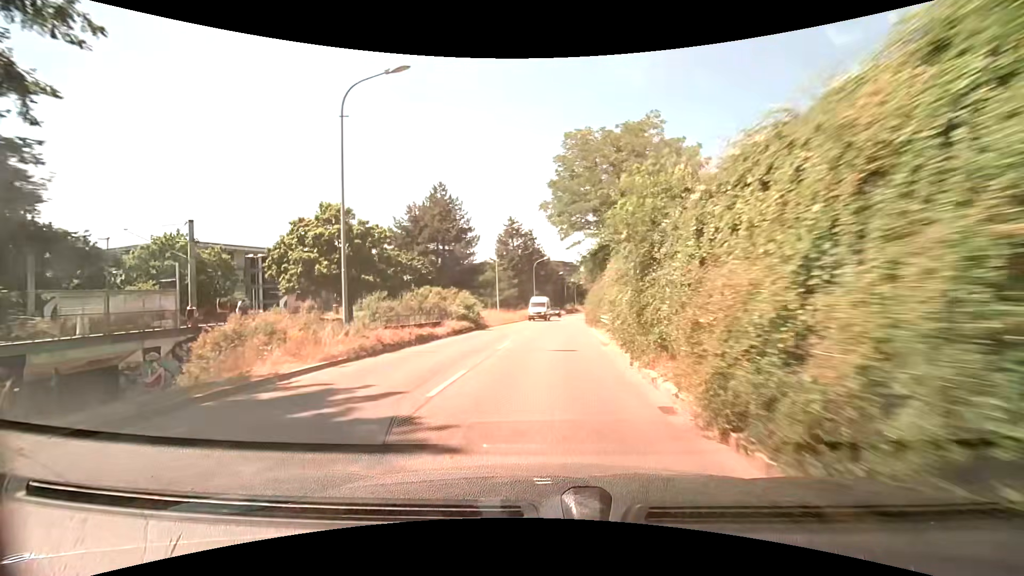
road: tertiary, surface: asphalt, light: Day
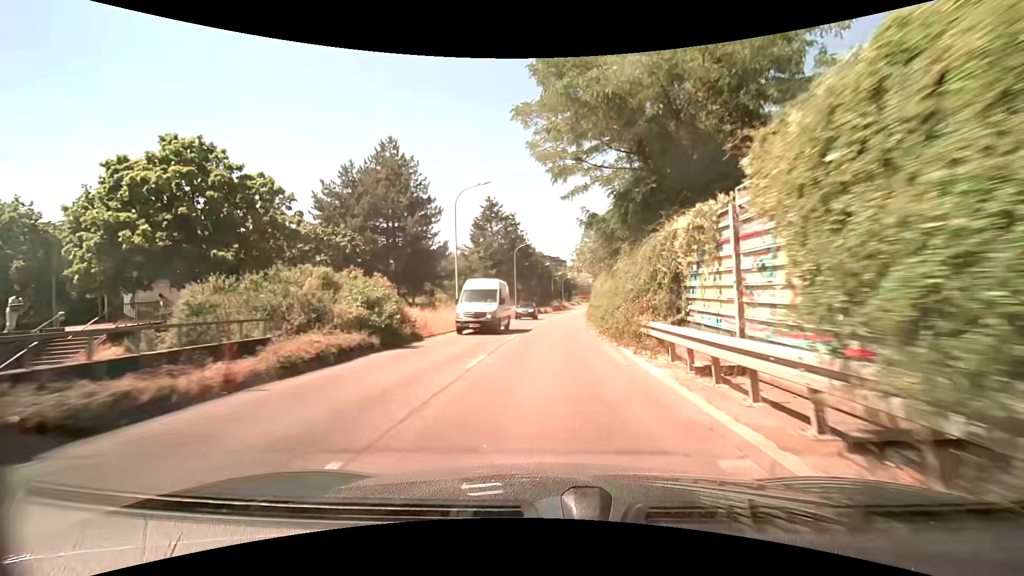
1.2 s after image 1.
(+0.2, +15.1) m; +1°
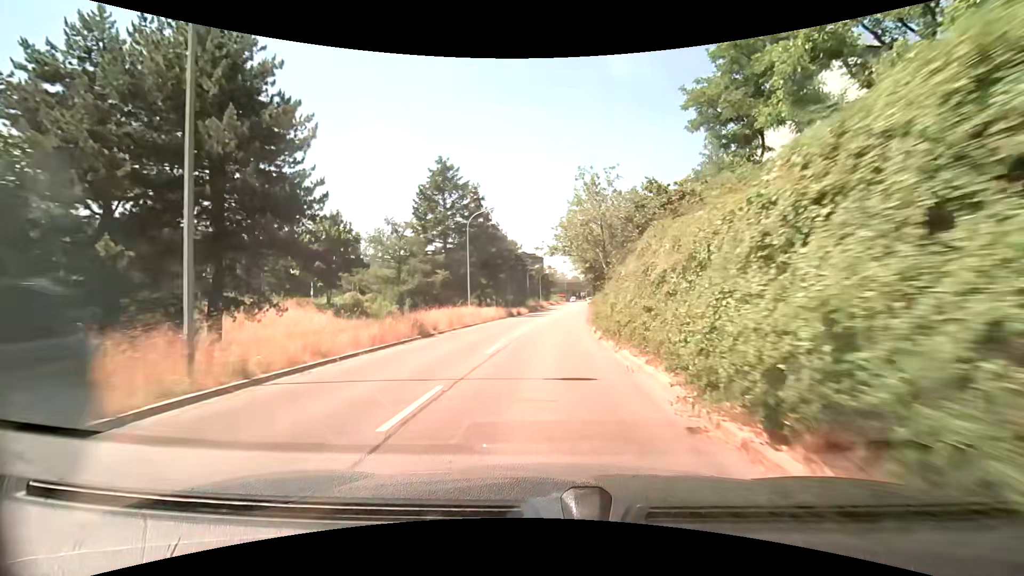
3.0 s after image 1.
(+0.6, +22.7) m; +3°
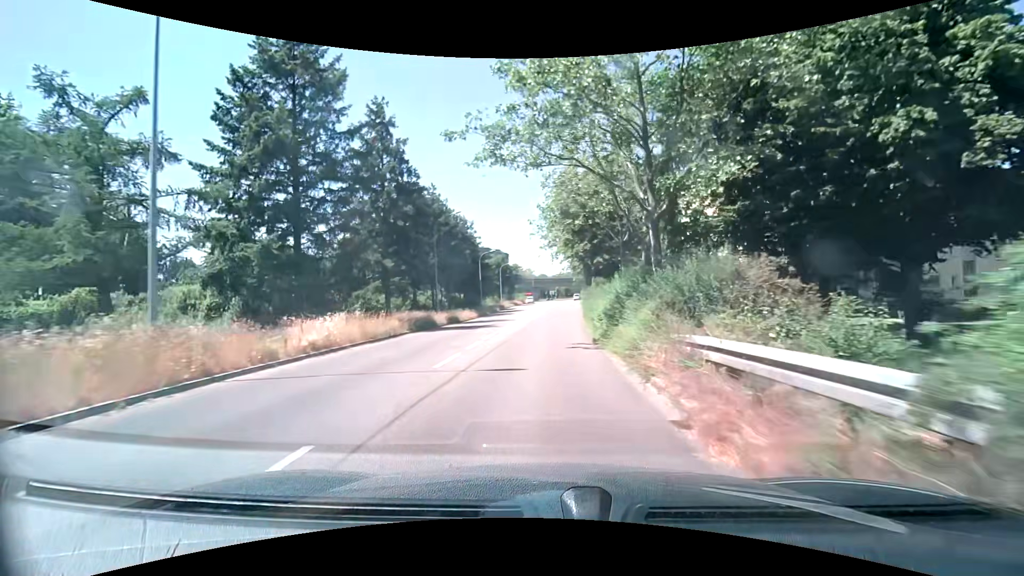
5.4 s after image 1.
(+1.2, +30.2) m; +4°
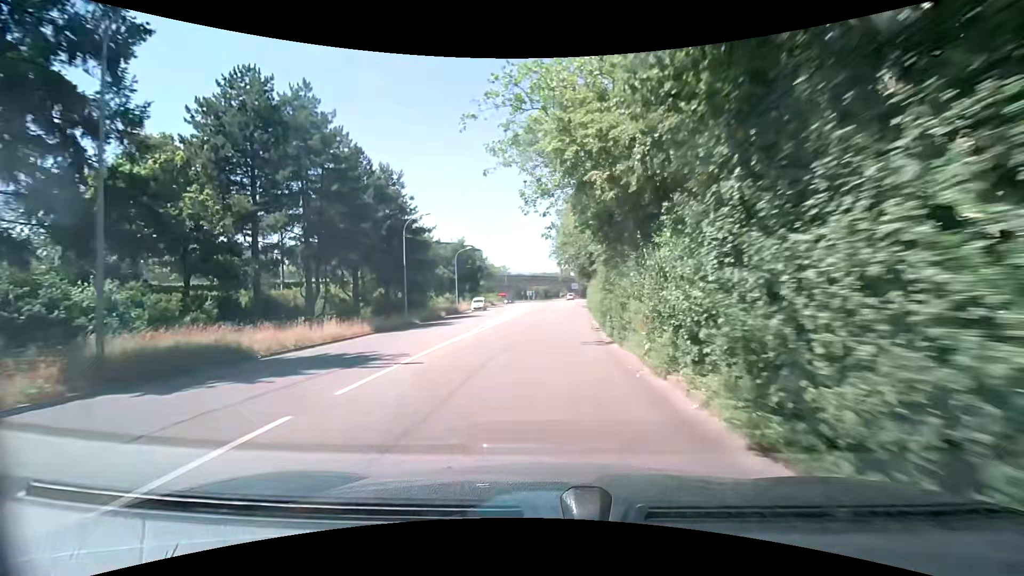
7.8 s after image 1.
(+0.6, +30.0) m; +1°
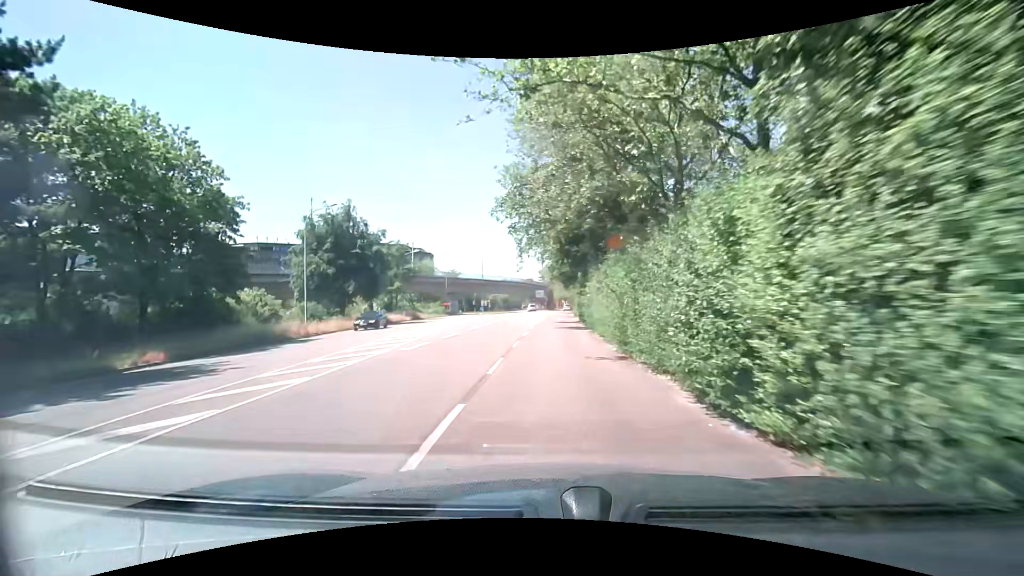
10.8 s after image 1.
(+2.2, +37.1) m; +6°
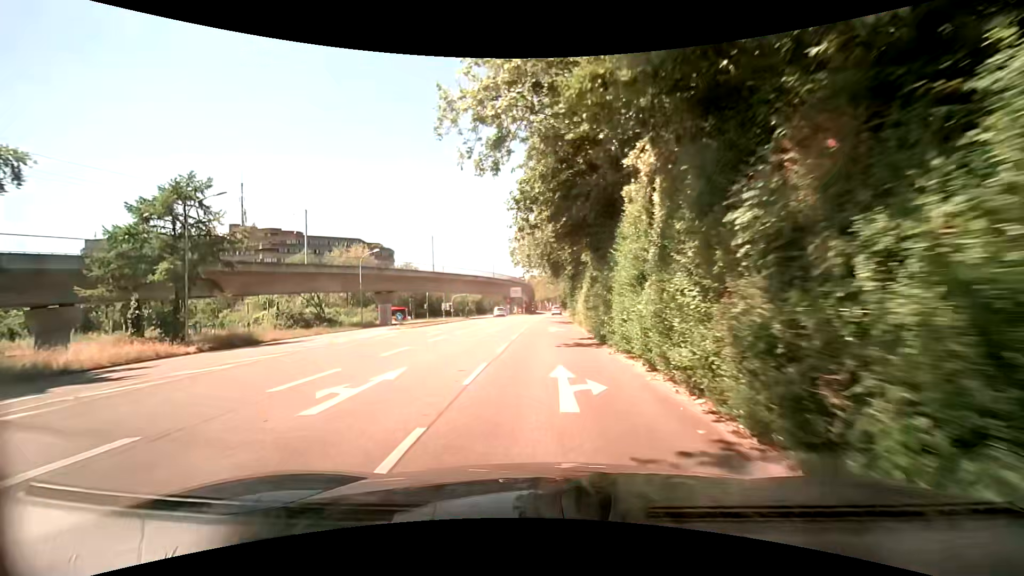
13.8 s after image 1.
(+0.6, +37.1) m; +3°
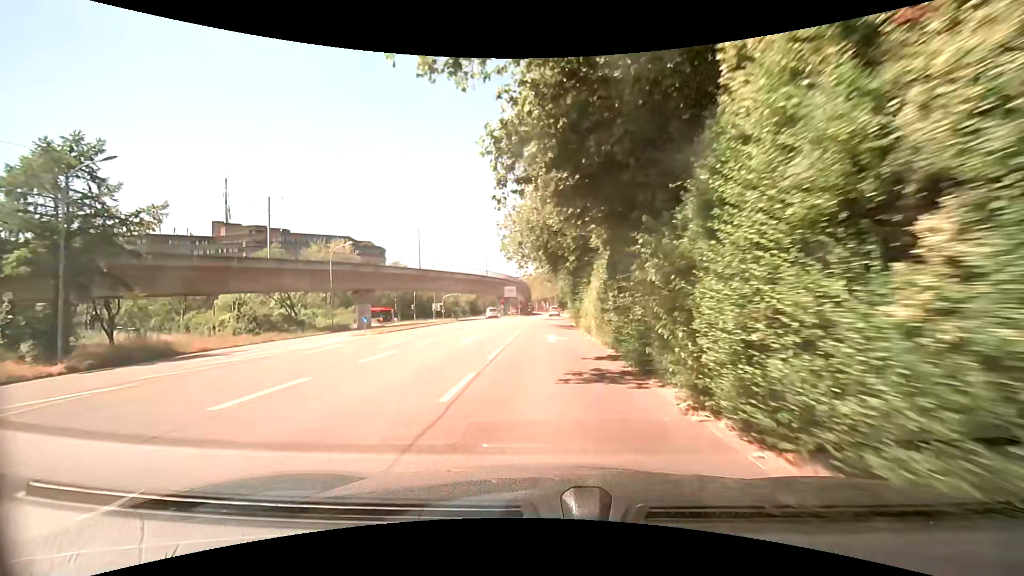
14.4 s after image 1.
(-0.1, +7.5) m; -2°
